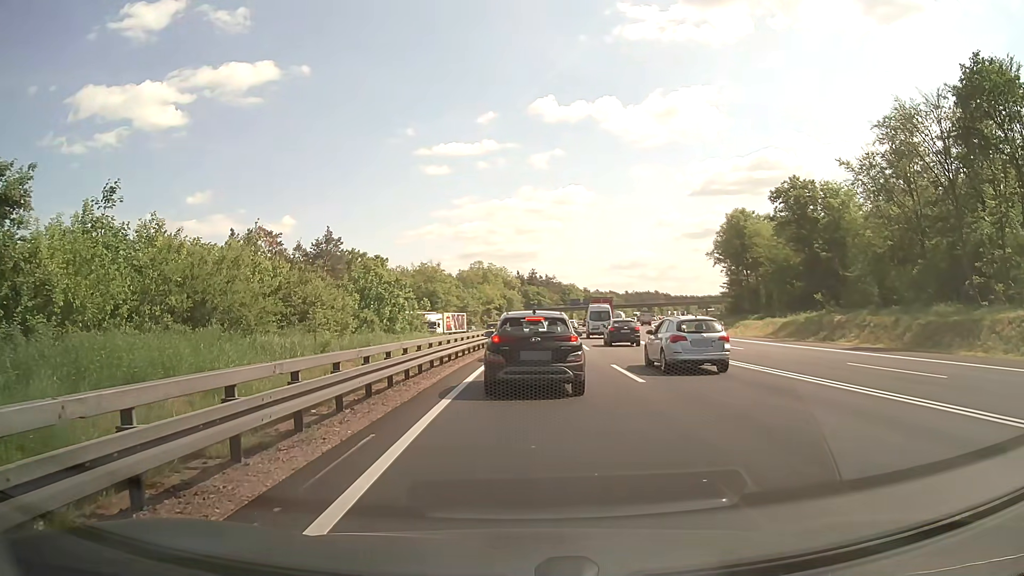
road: motorway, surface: asphalt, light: Day
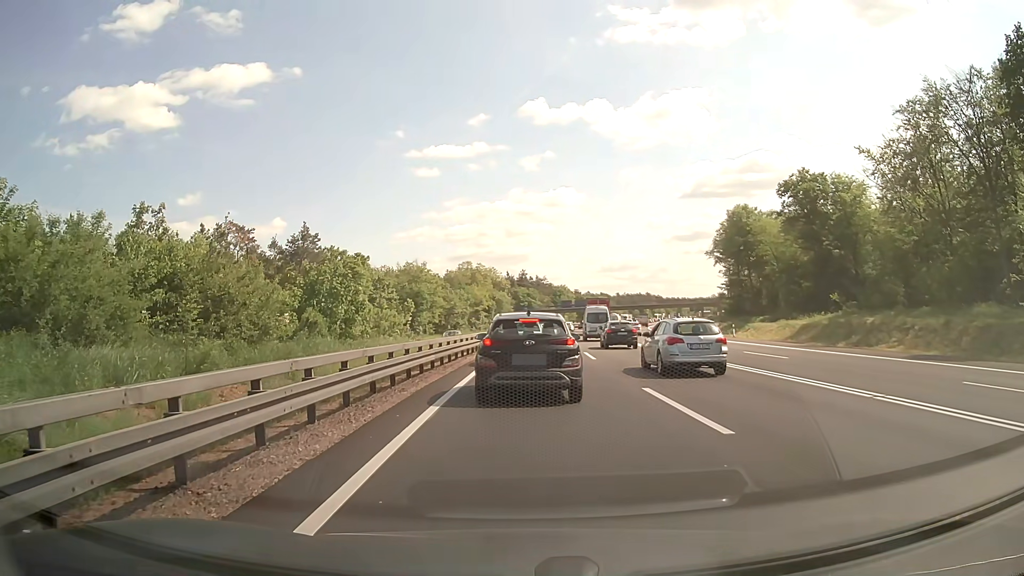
(0.0, +7.0) m; 0°
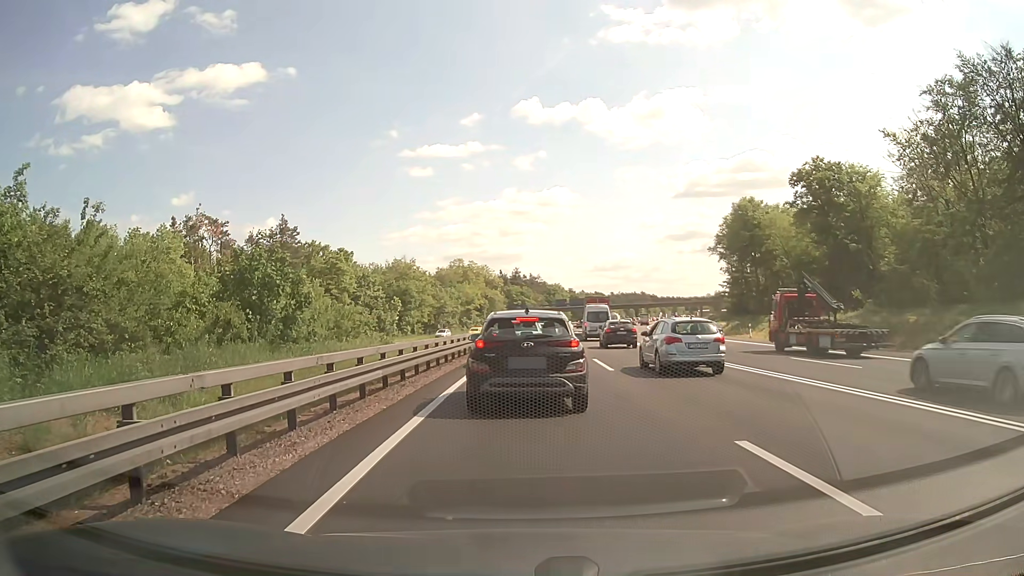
(+0.1, +6.6) m; +2°
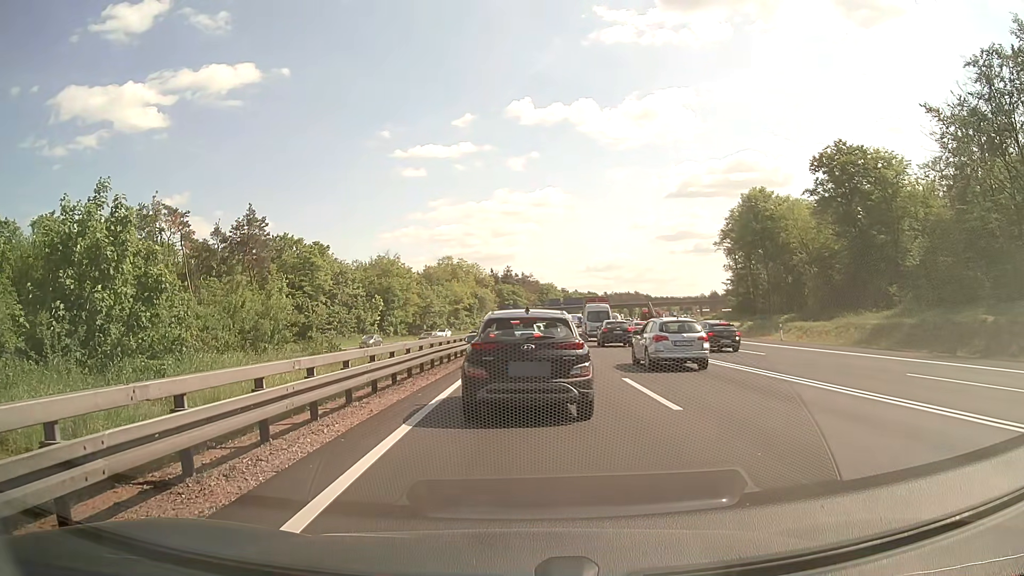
(0.0, +8.9) m; 0°
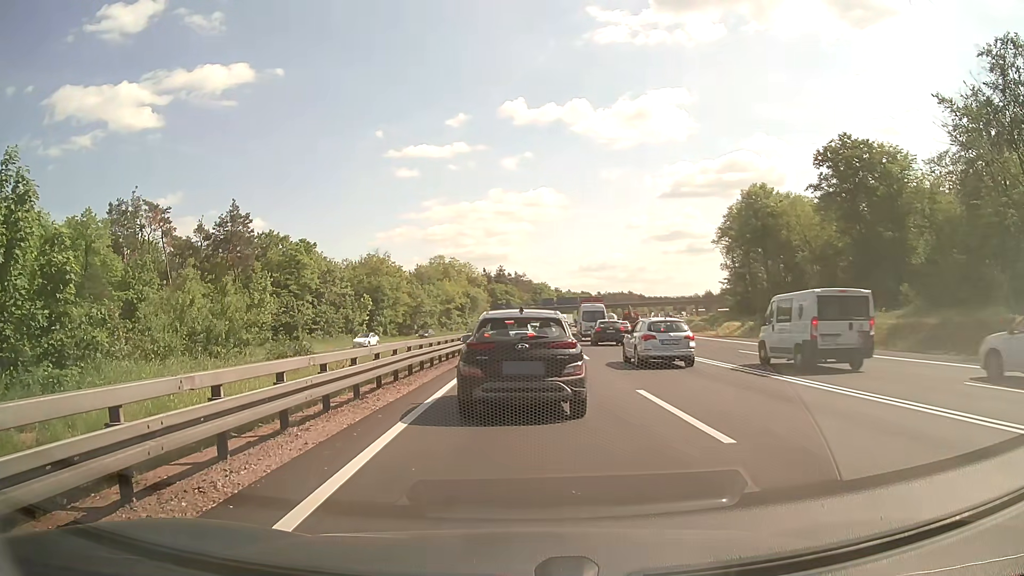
(0.0, +3.0) m; +1°
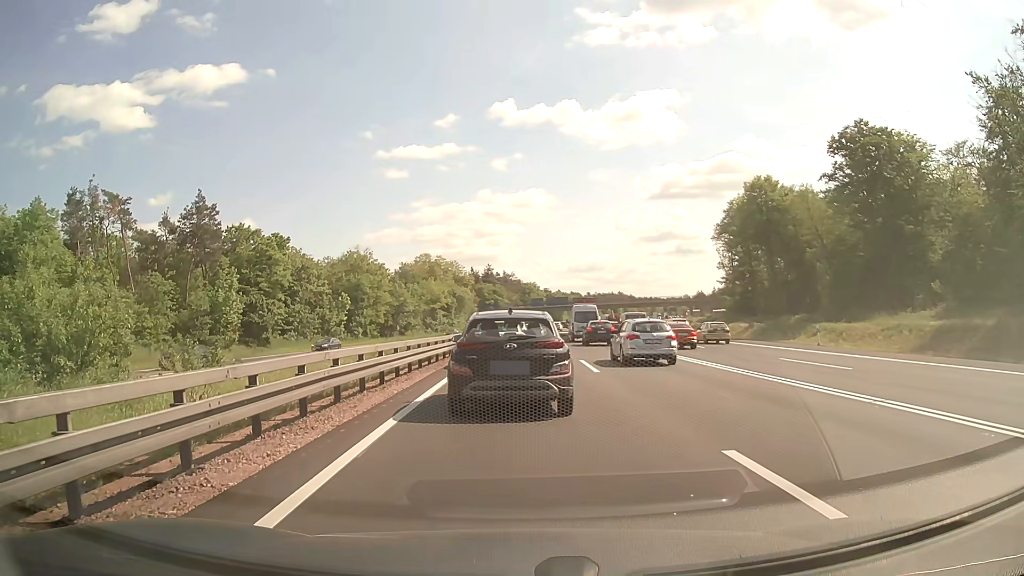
(+0.1, +6.6) m; +1°
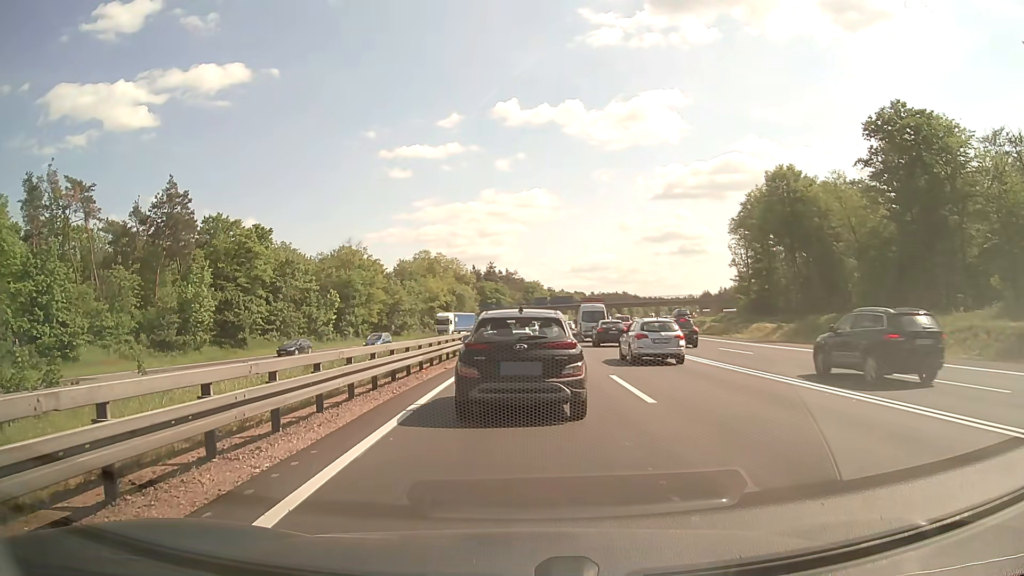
(0.0, +7.5) m; 0°
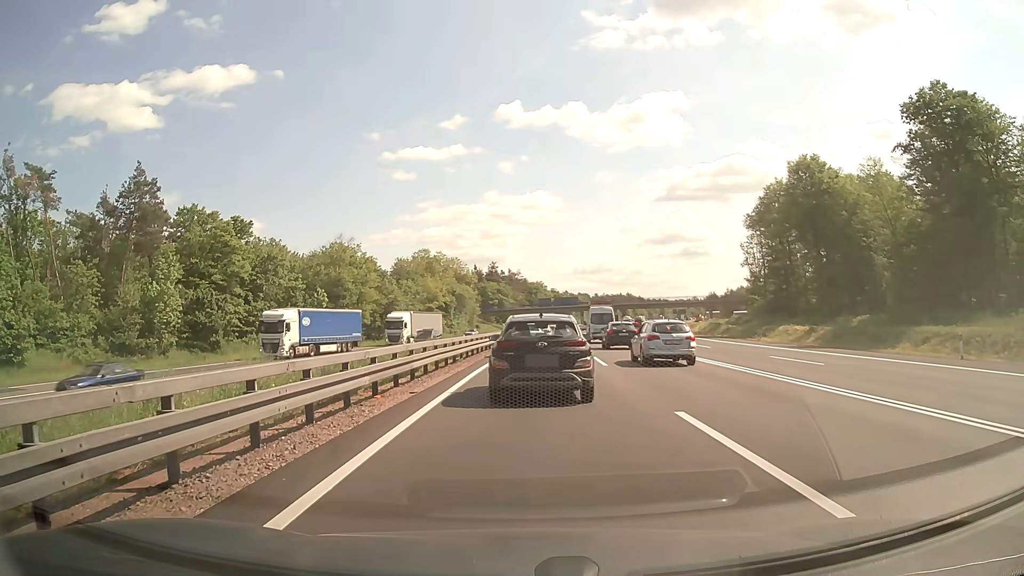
(0.0, +7.2) m; 0°
(0, +10) (0, +20) (+1, +30) (+1, +40) (+2, +50) (+3, +60) (+4, +70) (+4, +80) (+5, +90) (+7, +100) m
